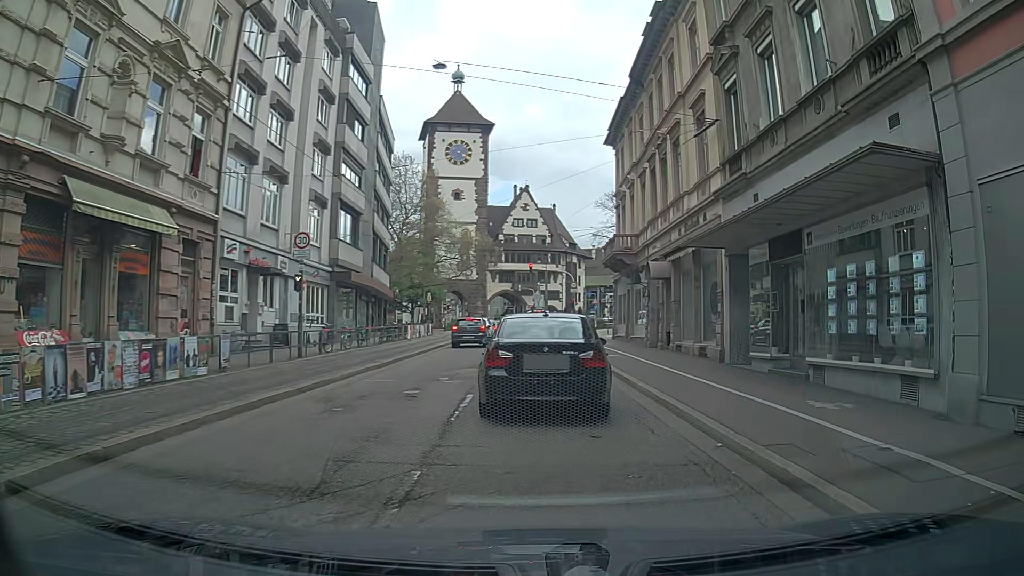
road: primary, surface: asphalt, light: Day
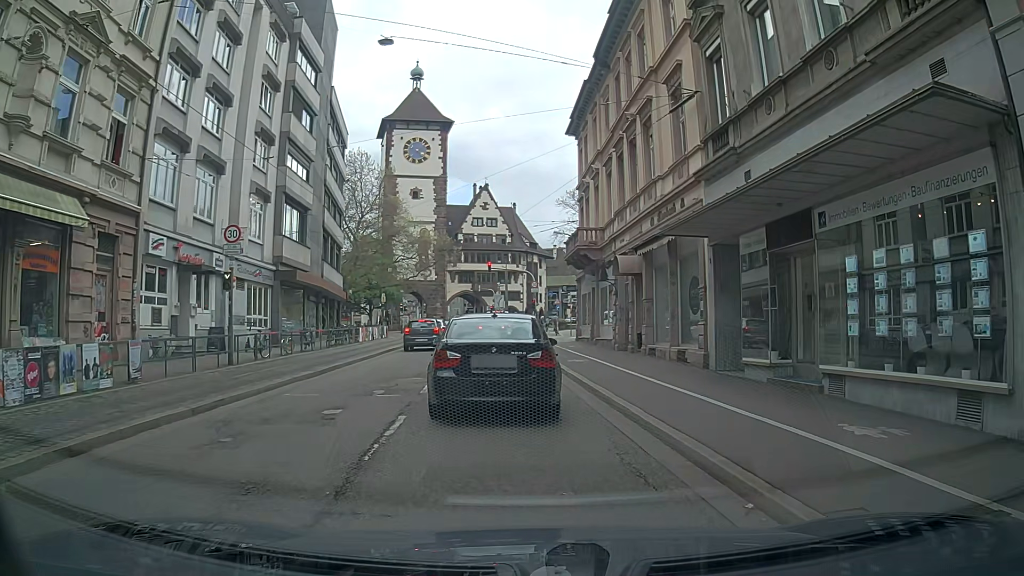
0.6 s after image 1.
(+0.1, +2.5) m; +5°
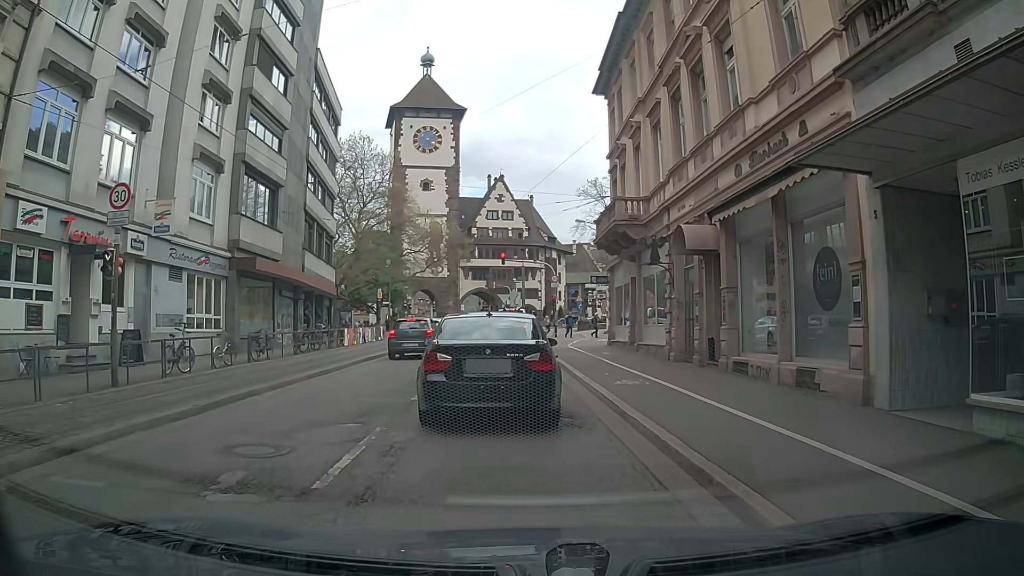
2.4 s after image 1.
(-0.1, +7.1) m; 0°
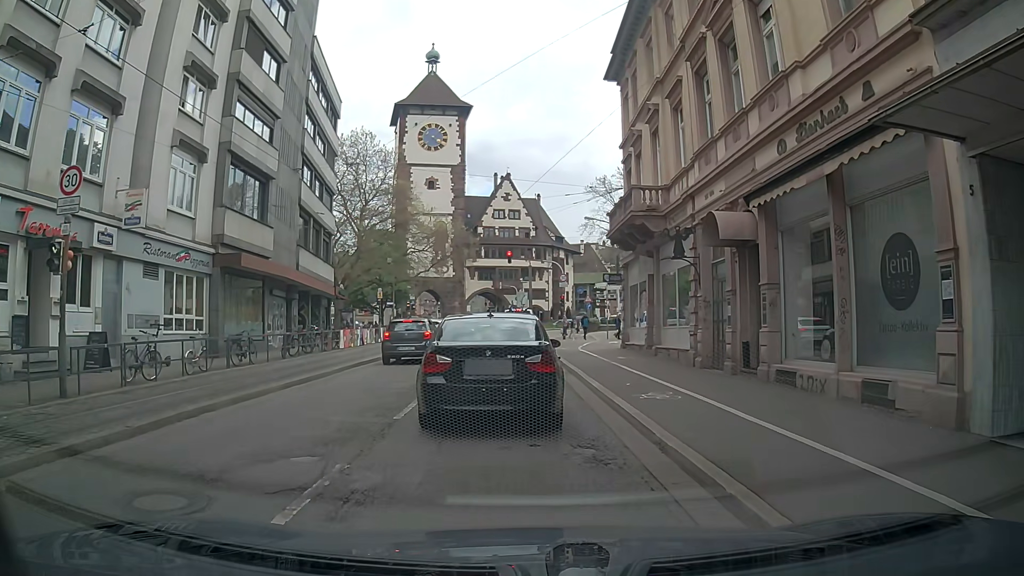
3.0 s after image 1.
(0.0, +2.1) m; -2°
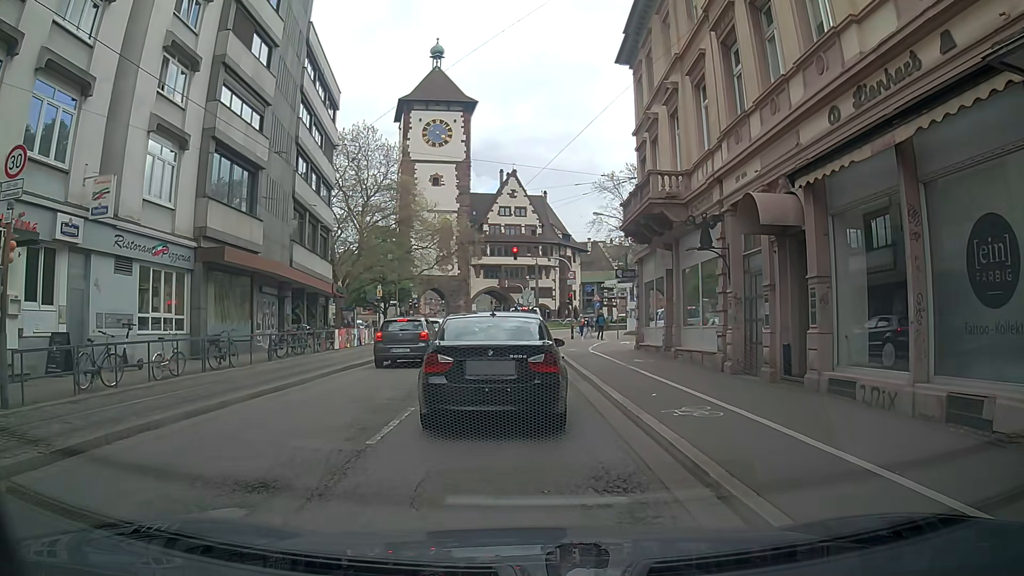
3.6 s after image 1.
(0.0, +1.9) m; -3°
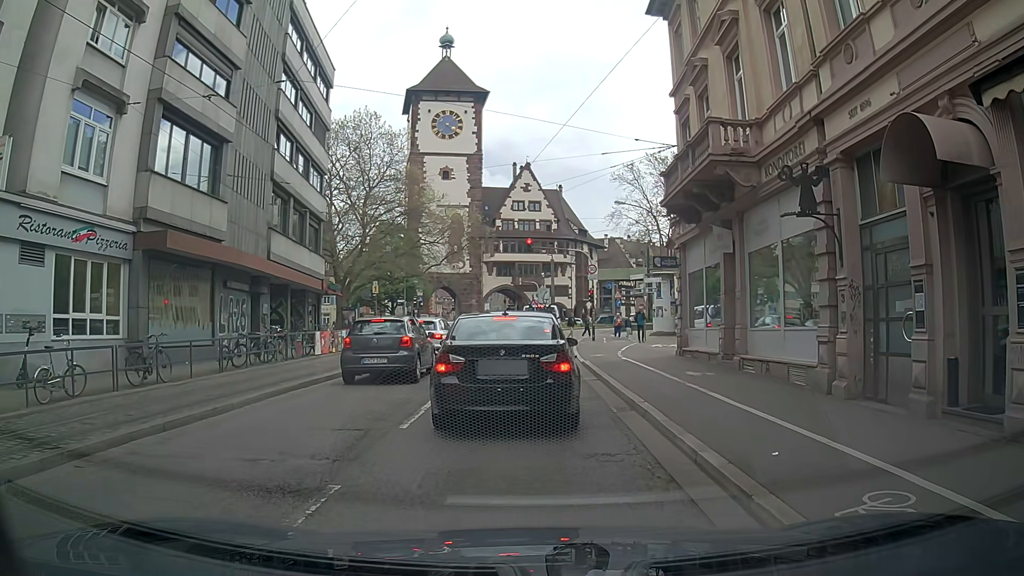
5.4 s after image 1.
(+0.1, +4.7) m; -2°
